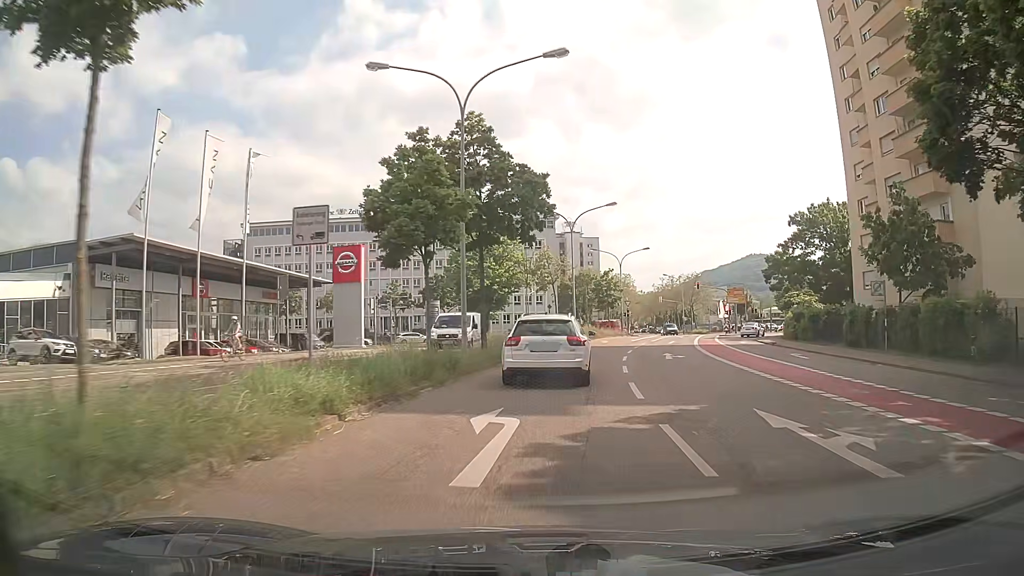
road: secondary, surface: asphalt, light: Day
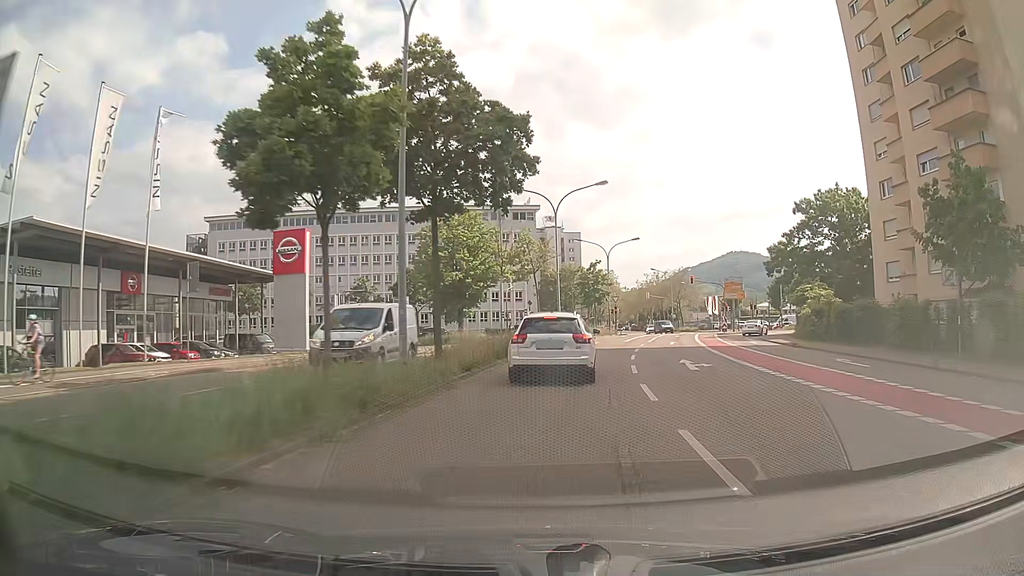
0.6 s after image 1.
(+0.1, +6.8) m; +1°
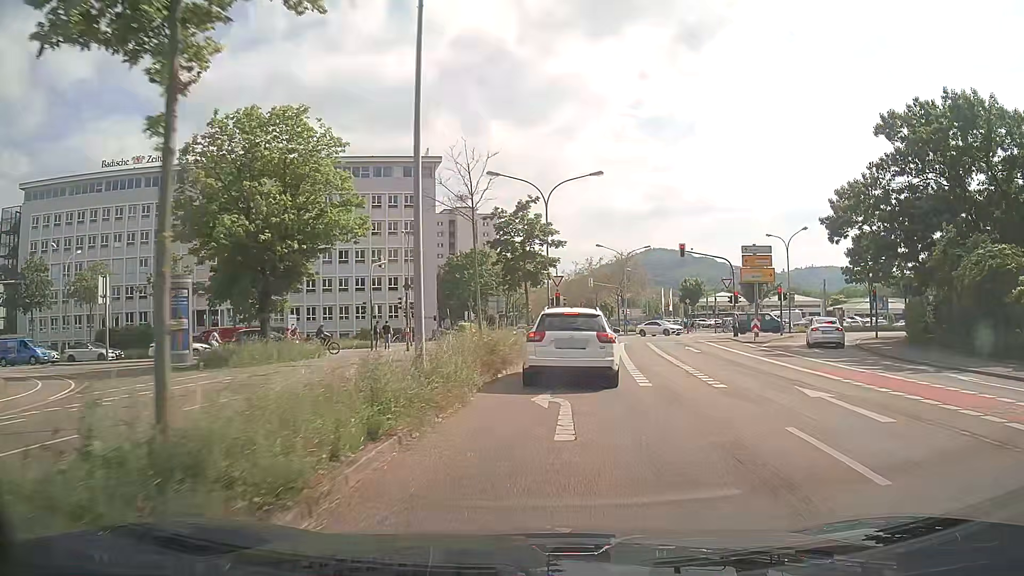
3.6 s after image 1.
(+2.2, +29.9) m; +8°
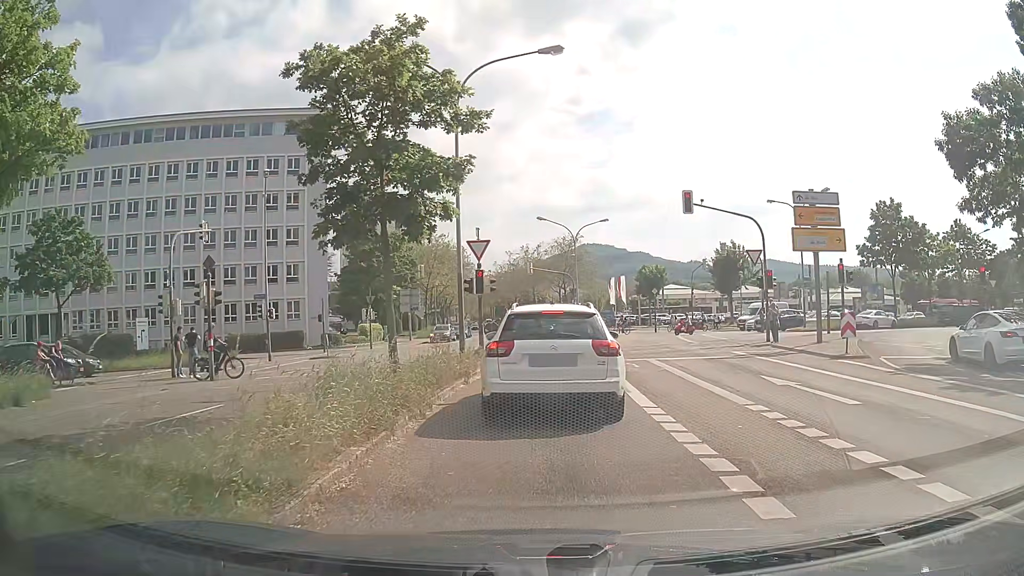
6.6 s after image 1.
(+0.8, +17.7) m; +6°
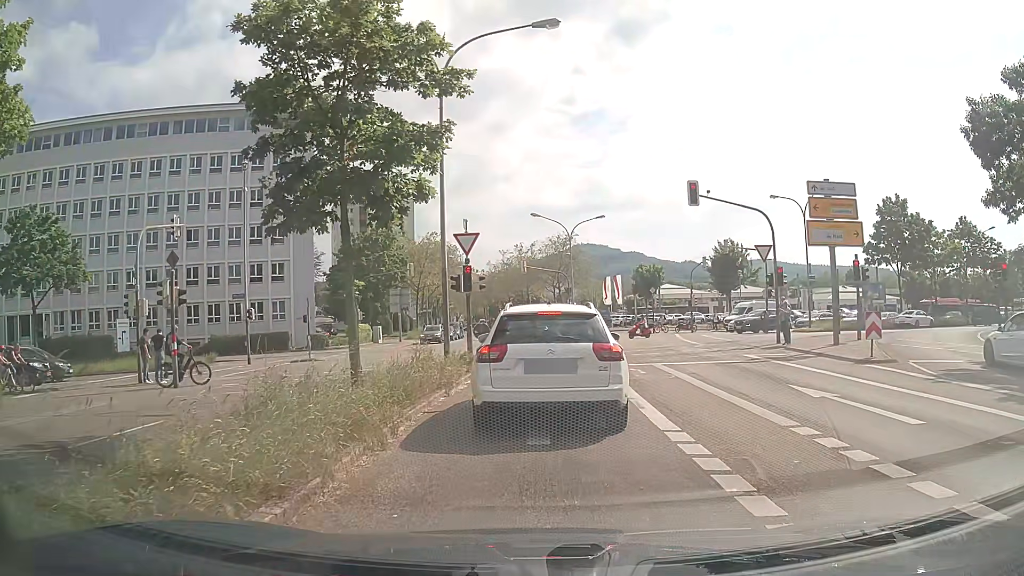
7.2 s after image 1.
(0.0, +2.0) m; -1°
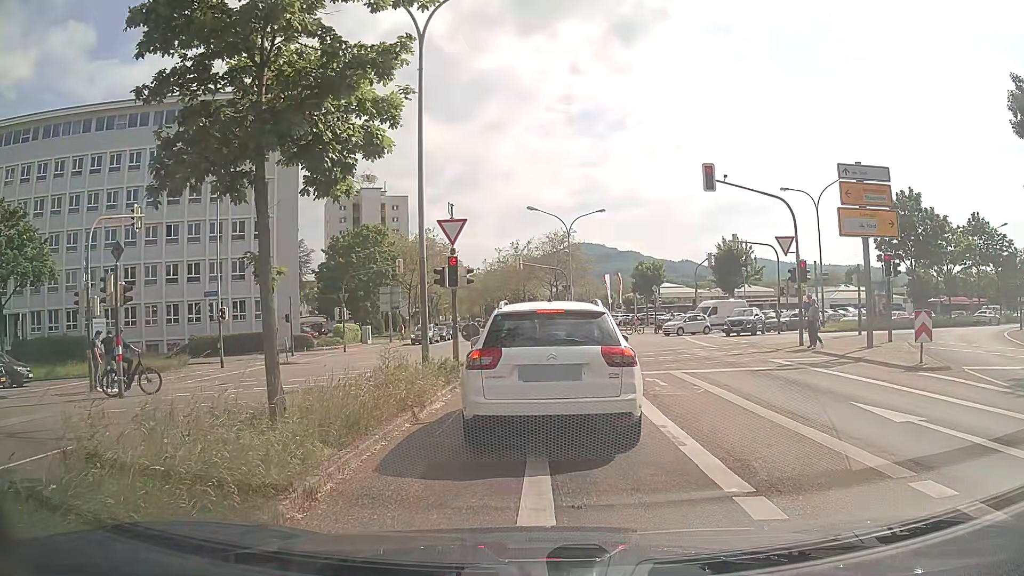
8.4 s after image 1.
(+0.1, +2.8) m; +1°
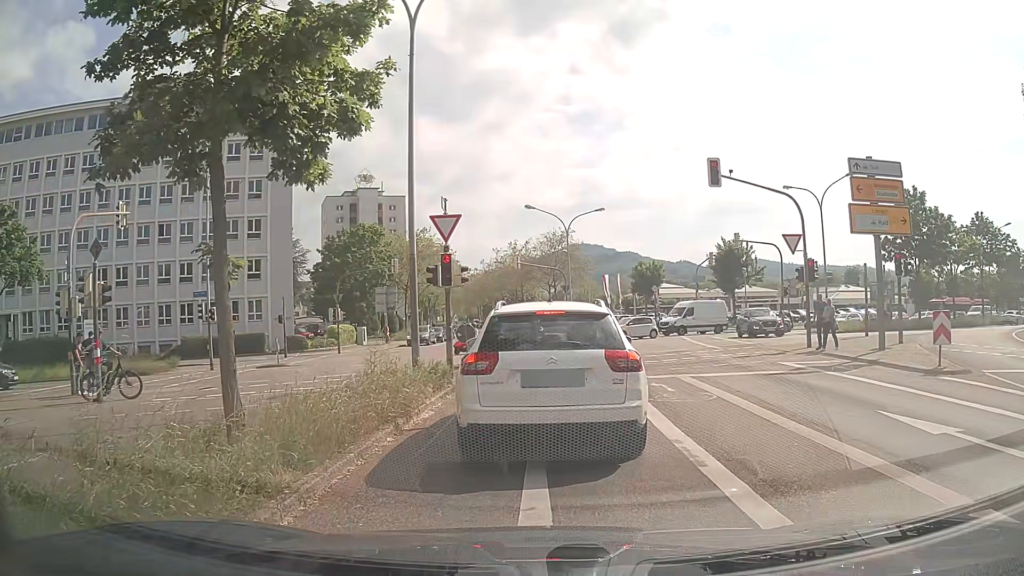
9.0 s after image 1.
(0.0, +0.9) m; +1°
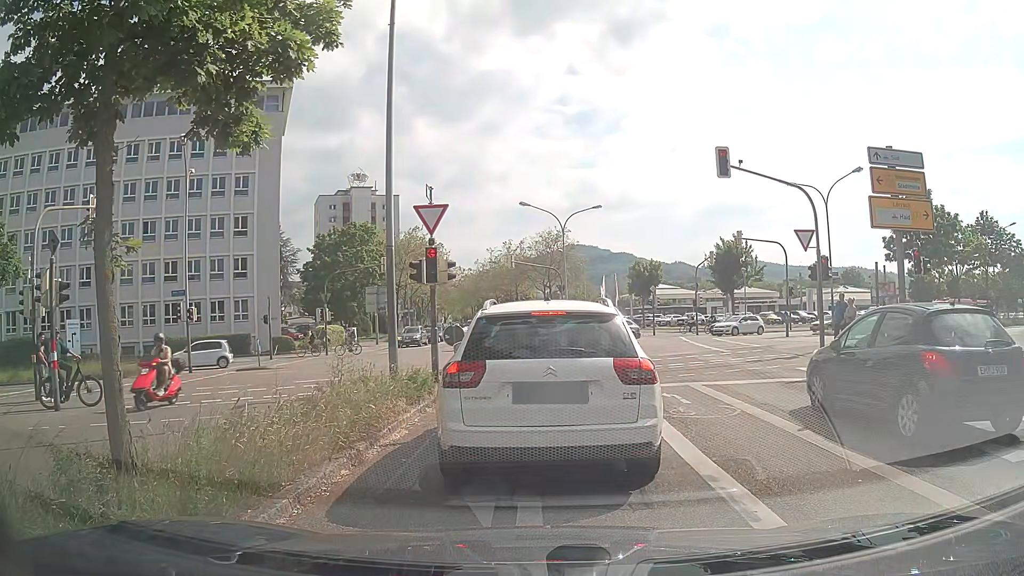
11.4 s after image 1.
(0.0, +1.6) m; 0°
